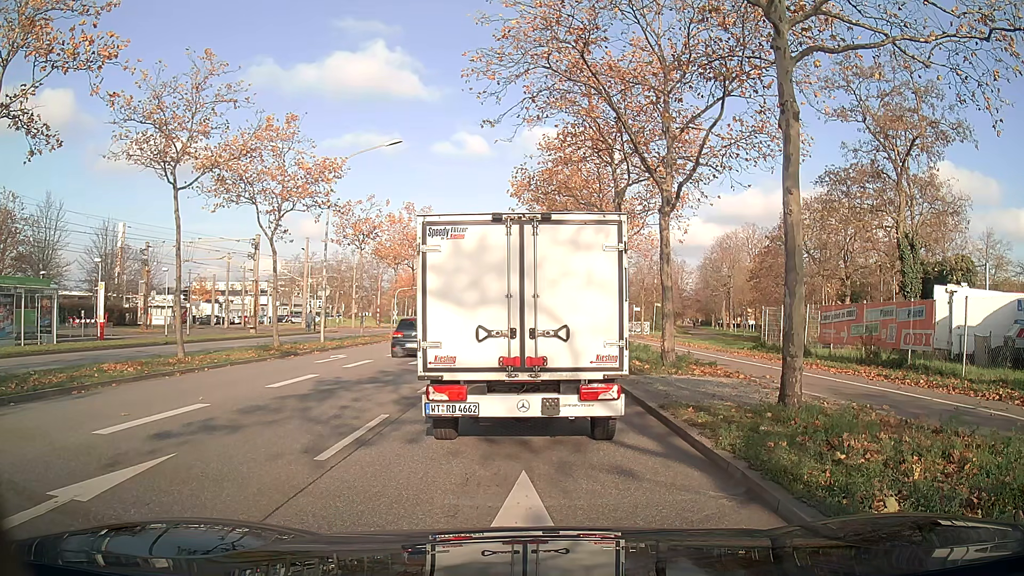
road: primary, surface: asphalt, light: Day
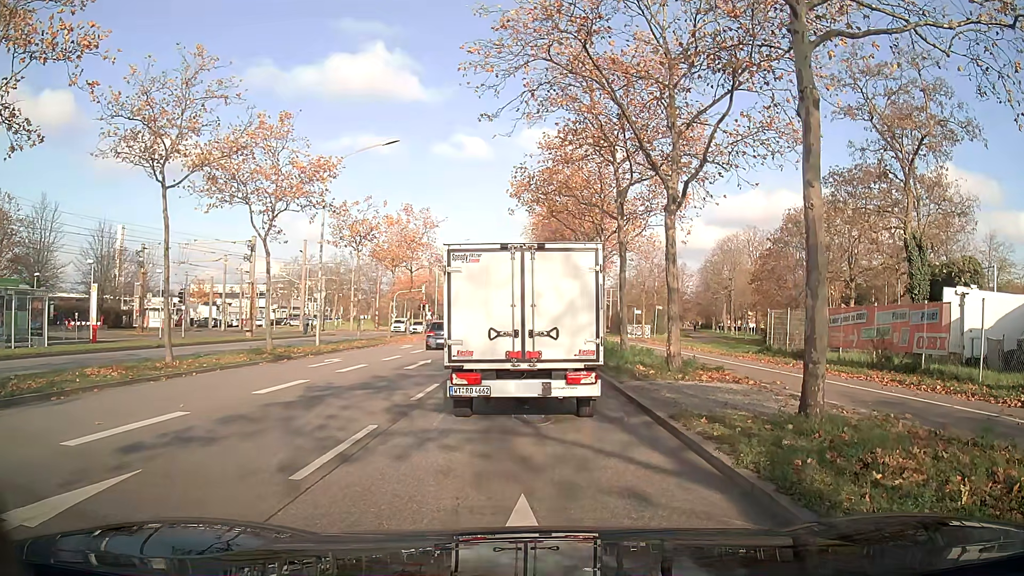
(0.0, +0.7) m; 0°
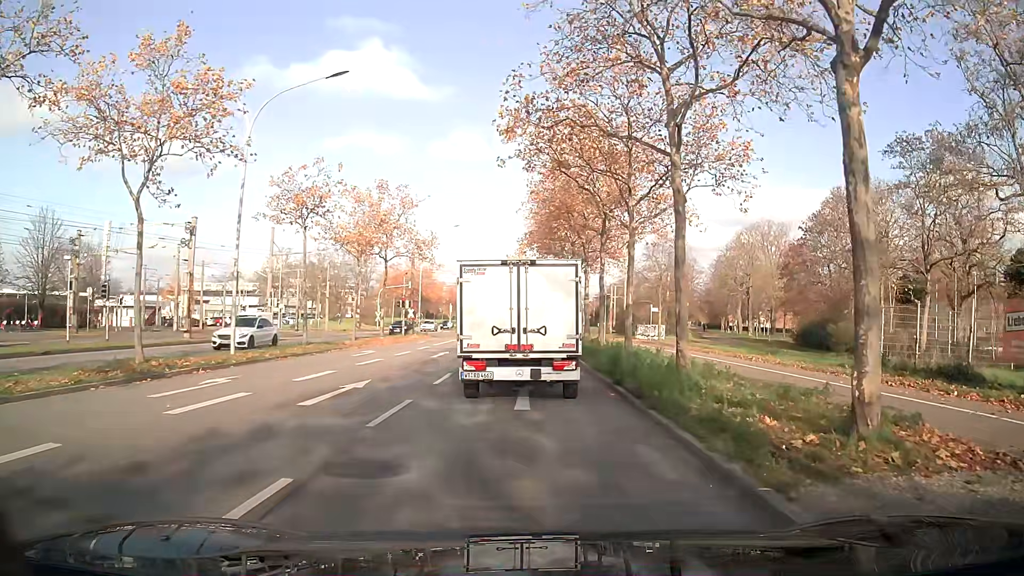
(+0.2, +9.7) m; +1°
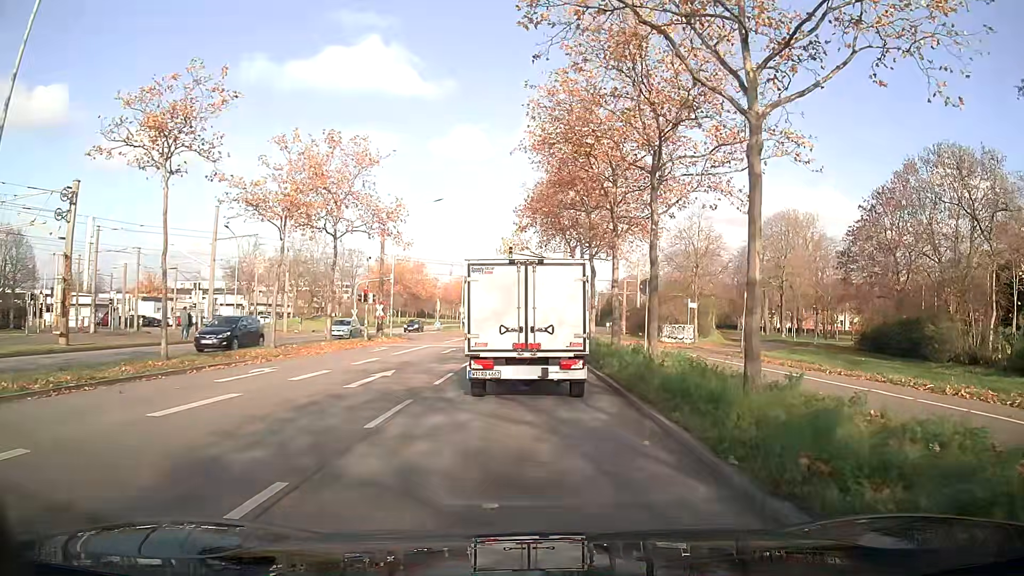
(0.0, +12.6) m; 0°
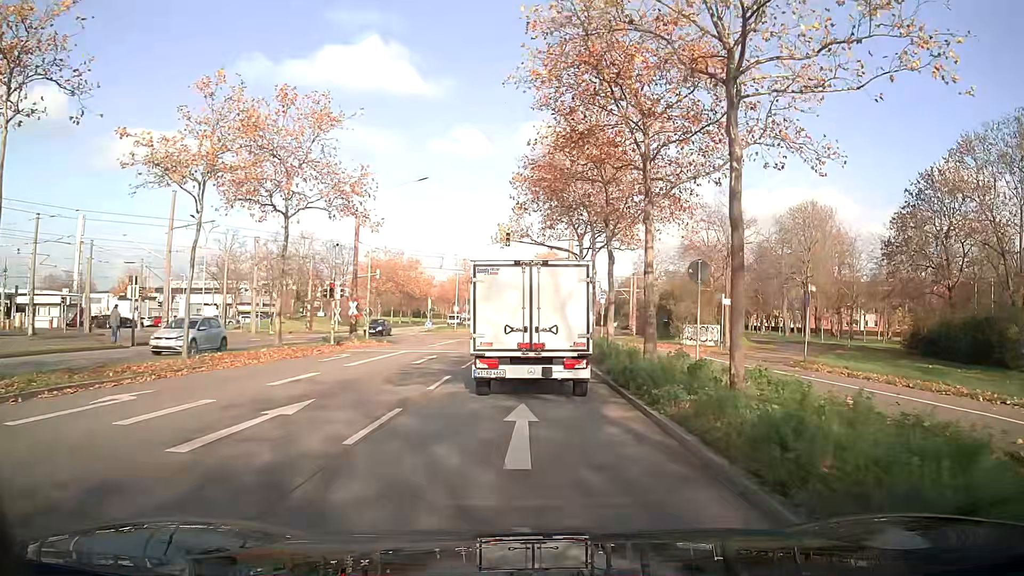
(0.0, +7.3) m; 0°
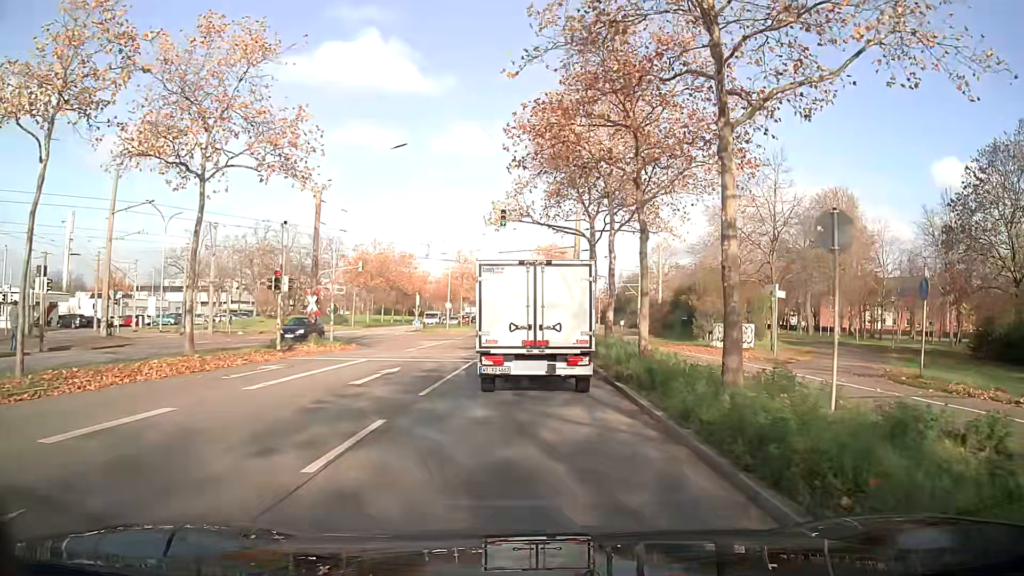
(0.0, +7.6) m; 0°
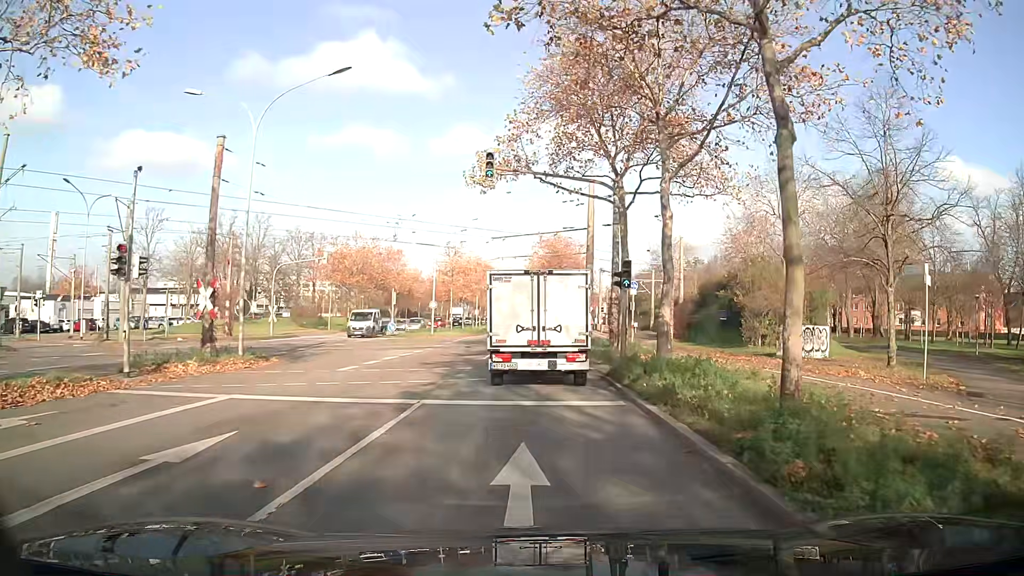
(0.0, +11.0) m; 0°
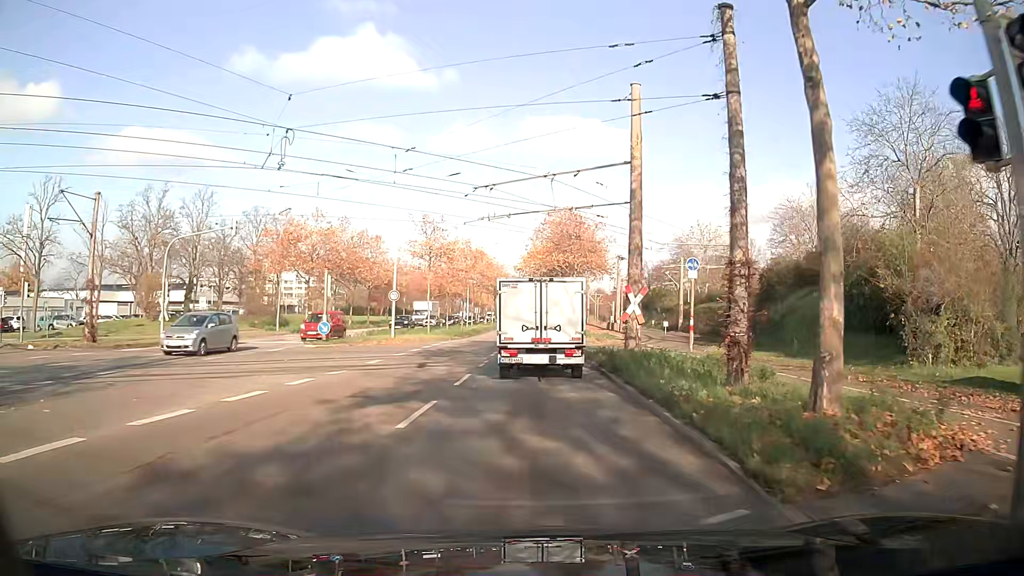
(0.0, +17.1) m; 0°
